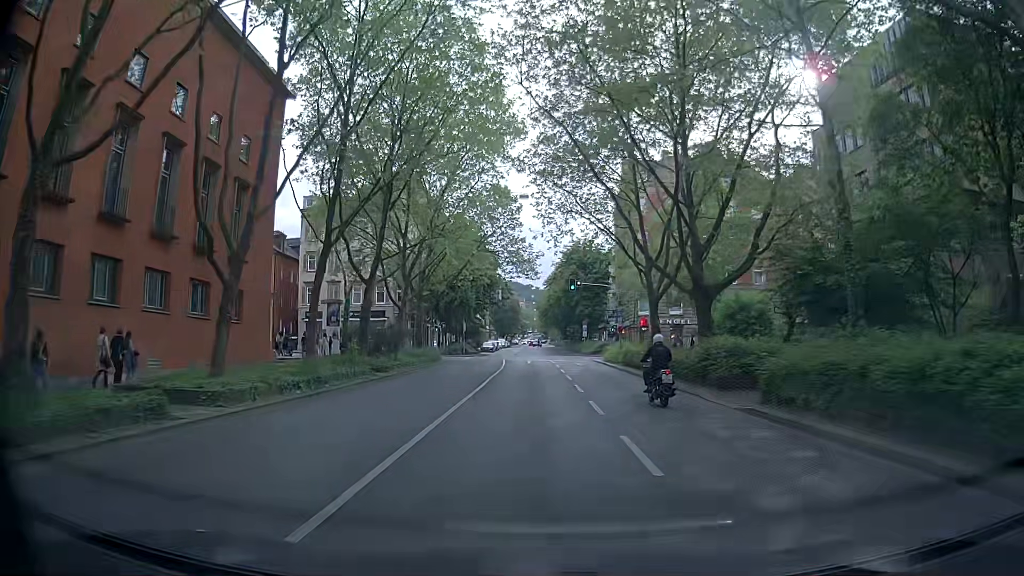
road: secondary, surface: asphalt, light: Day
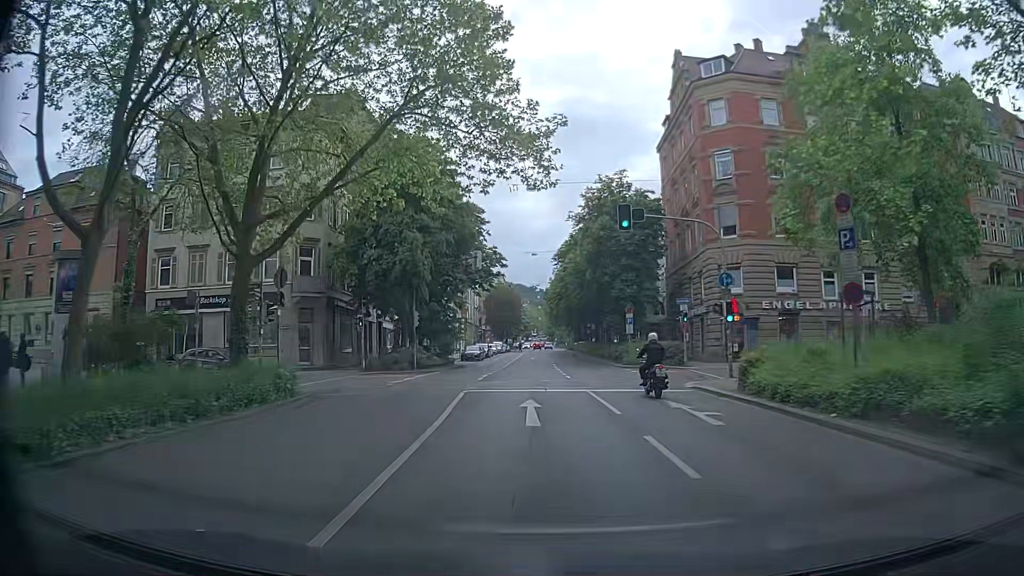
(+0.1, +31.0) m; +2°
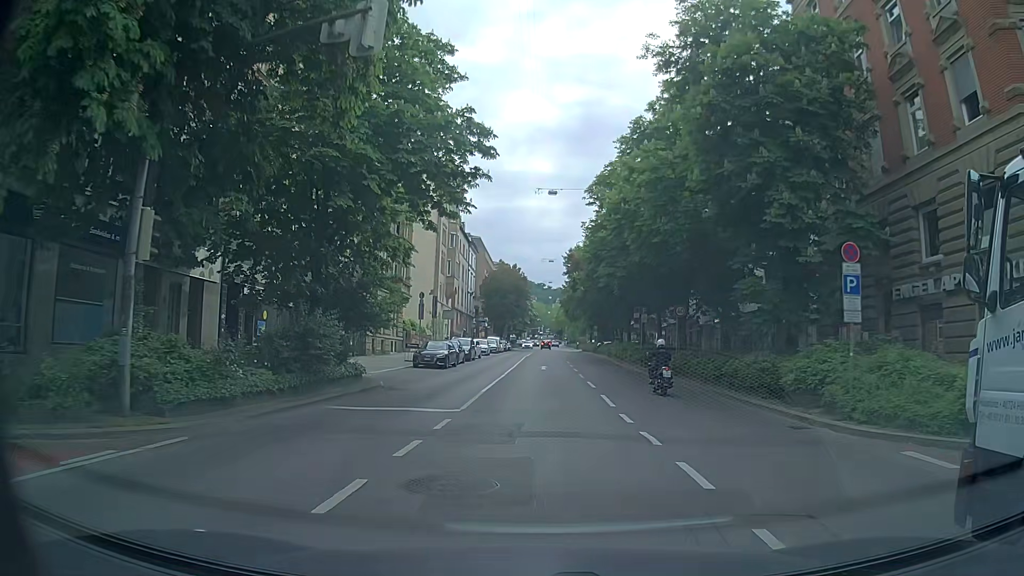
(-1.2, +28.9) m; -2°
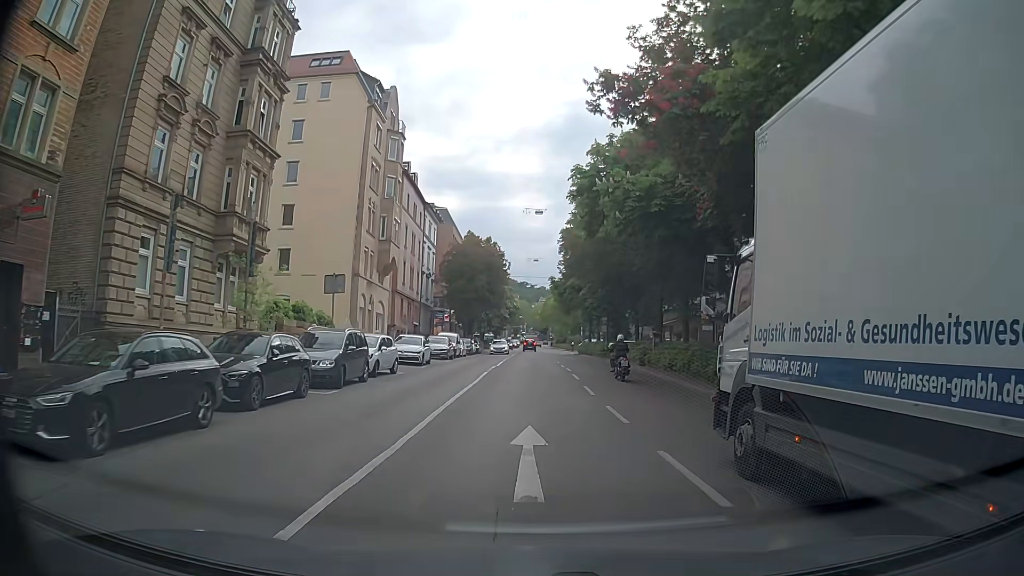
(+0.3, +28.4) m; +1°
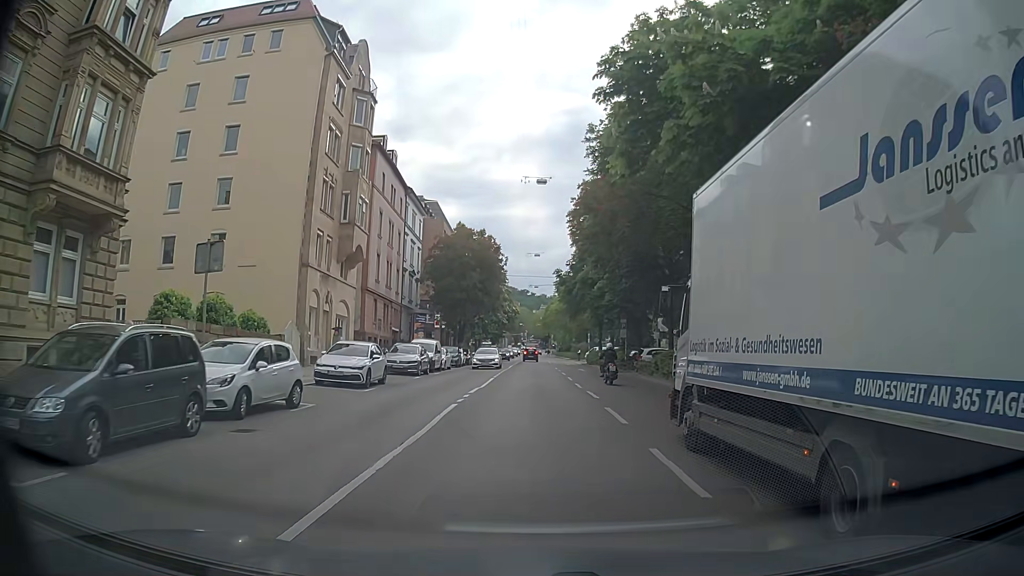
(+0.1, +11.3) m; +1°
